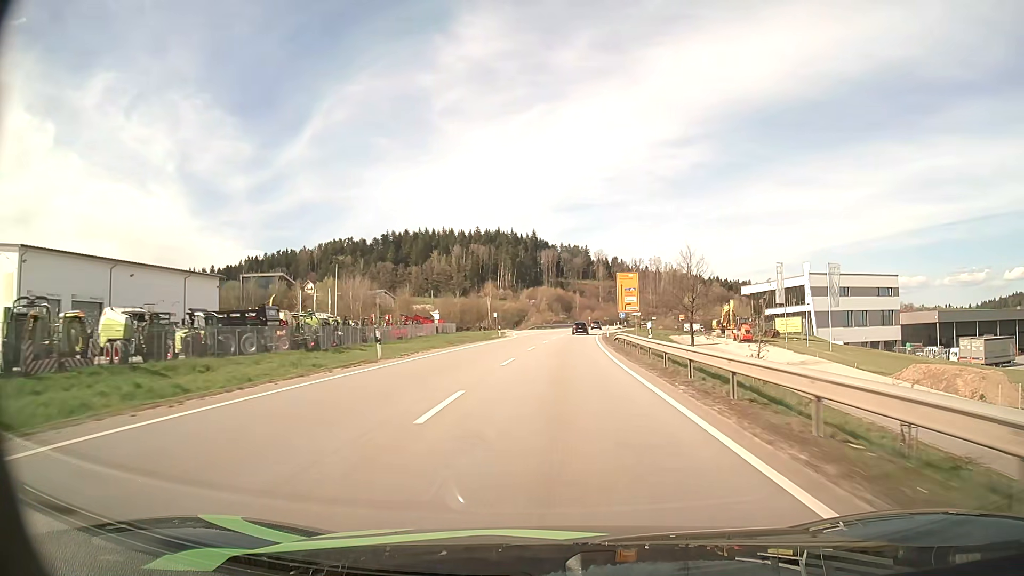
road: primary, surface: asphalt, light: Day
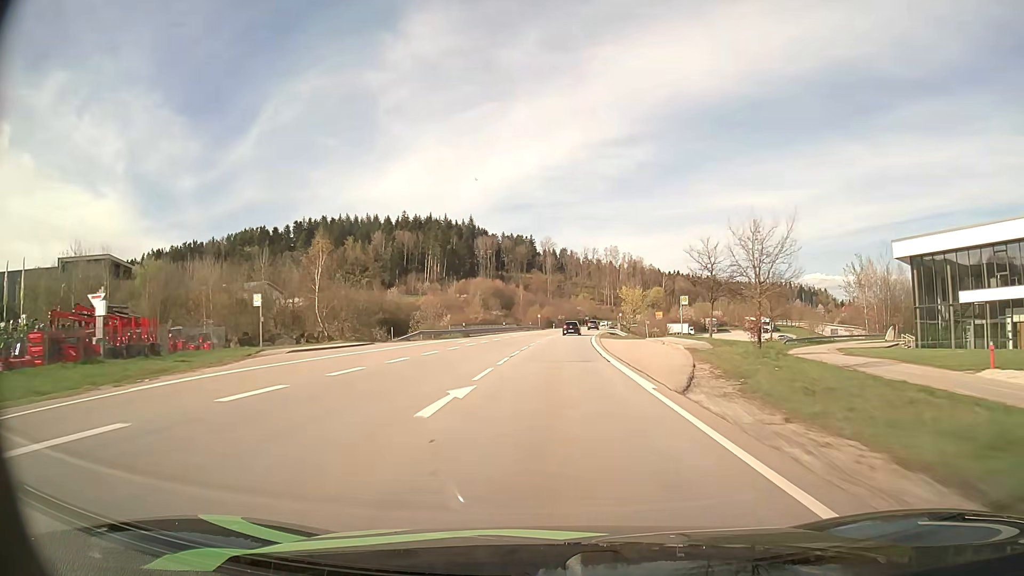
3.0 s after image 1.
(+3.4, +71.5) m; +5°
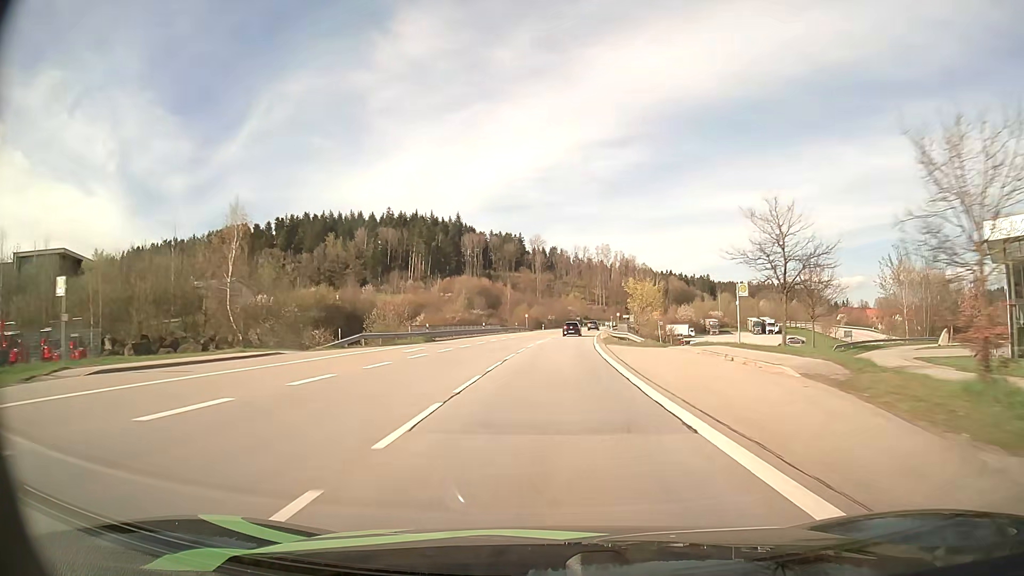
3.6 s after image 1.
(+0.1, +14.5) m; +1°
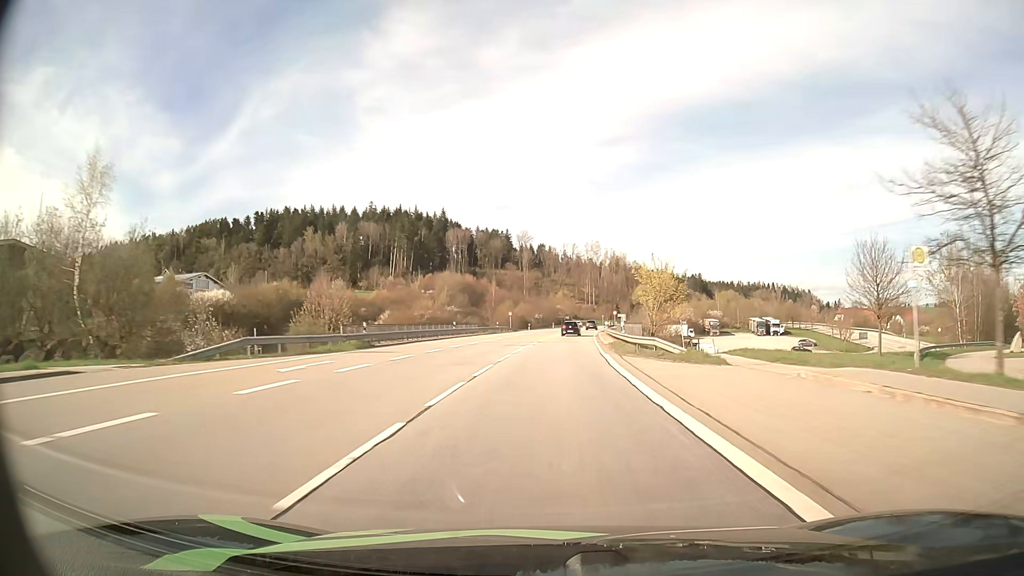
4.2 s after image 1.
(+0.1, +14.5) m; +1°
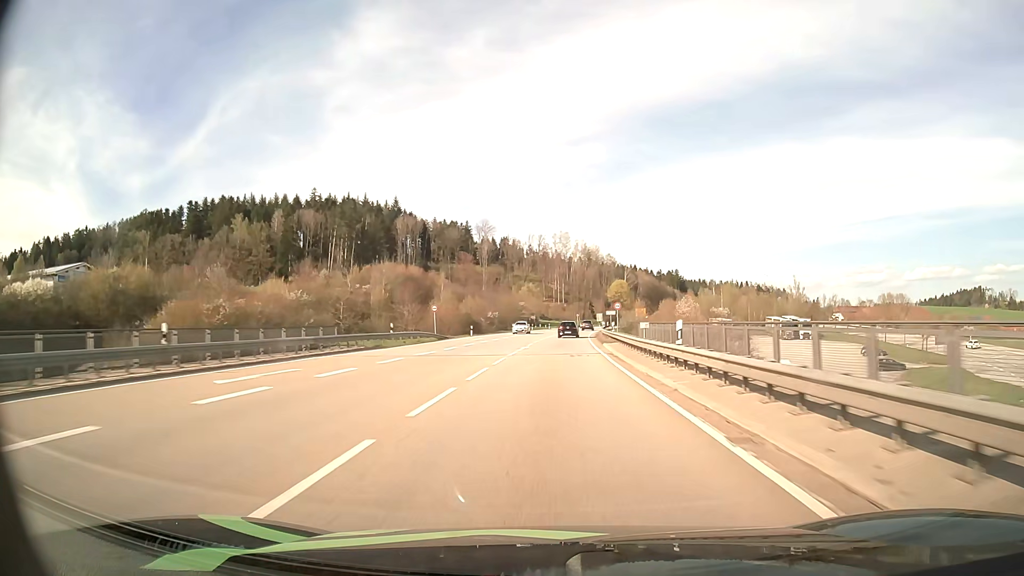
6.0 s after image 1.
(+1.2, +43.4) m; +3°
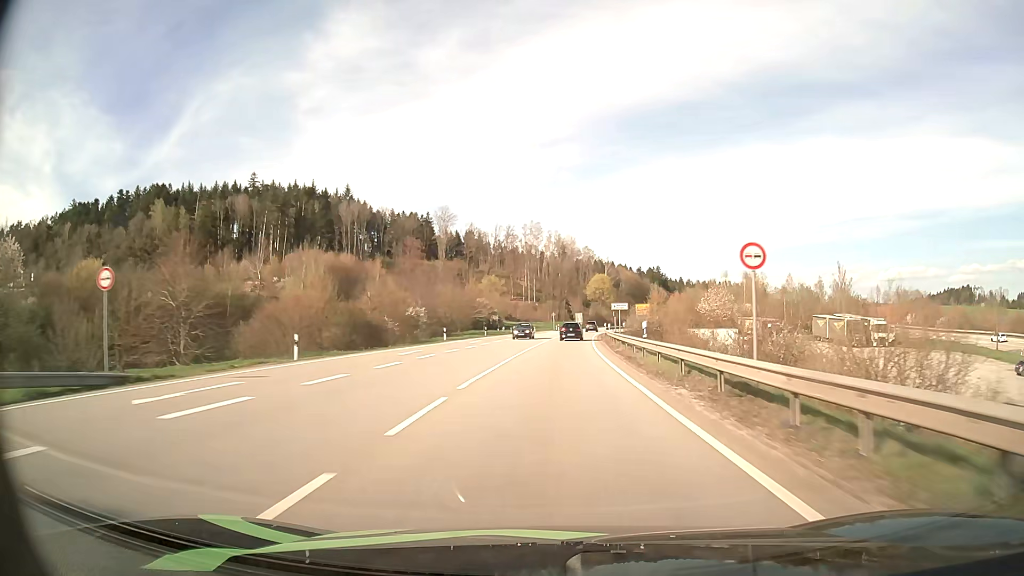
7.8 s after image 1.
(+0.9, +43.3) m; +2°
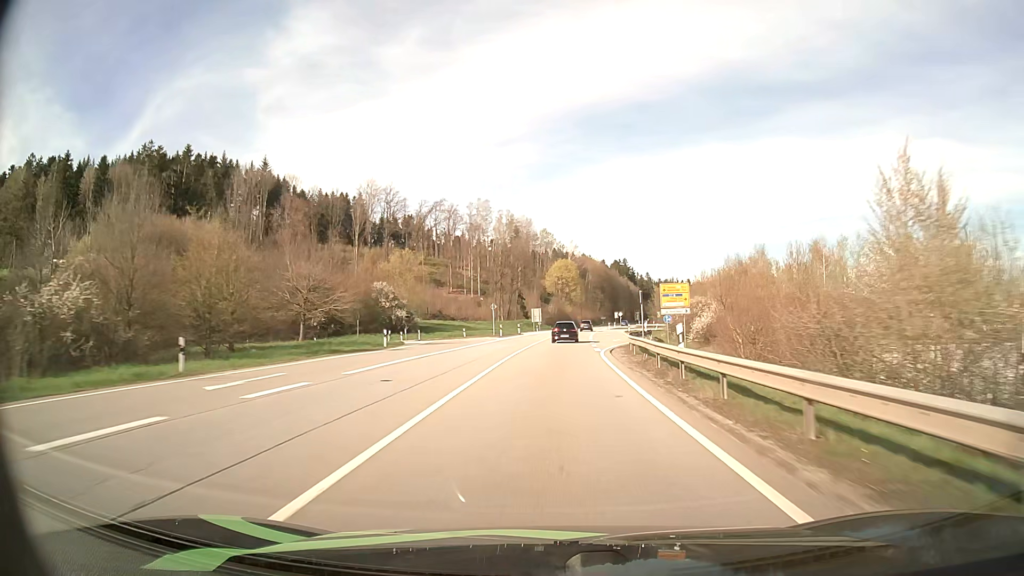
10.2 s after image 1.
(+2.0, +57.1) m; +4°
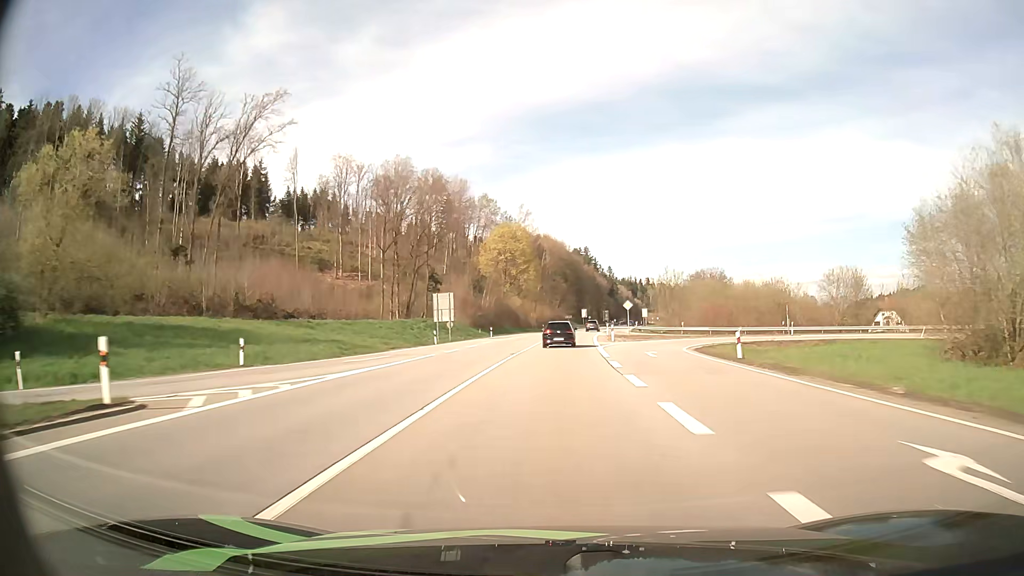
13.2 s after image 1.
(+2.8, +72.0) m; +4°
(0, +10) (0, +20) (0, +30) (+1, +40) (+1, +50) (+2, +60) (+3, +70) (+4, +80) (+5, +90) (+6, +100) m
